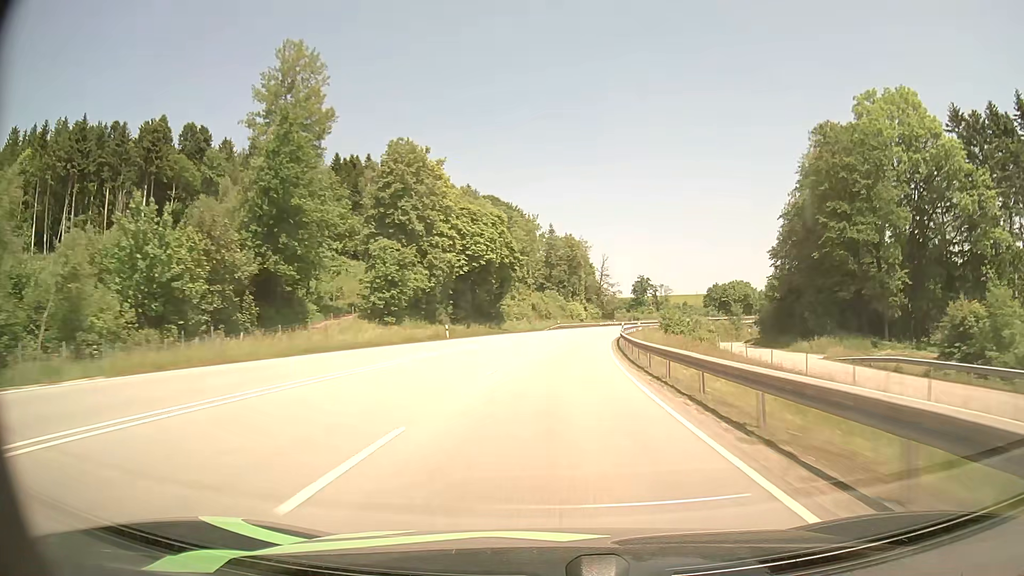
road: primary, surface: asphalt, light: Day
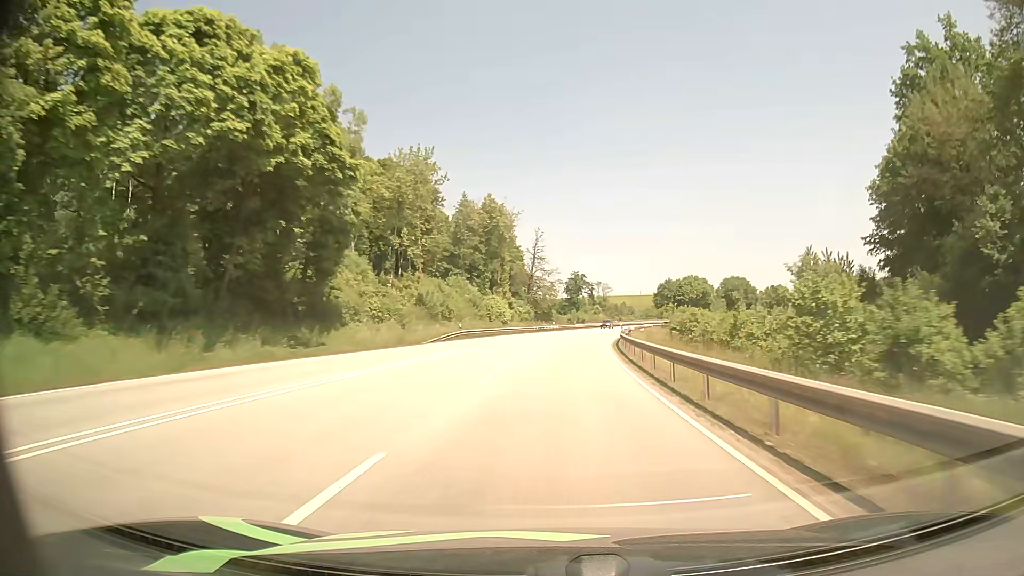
(+2.7, +49.2) m; +6°
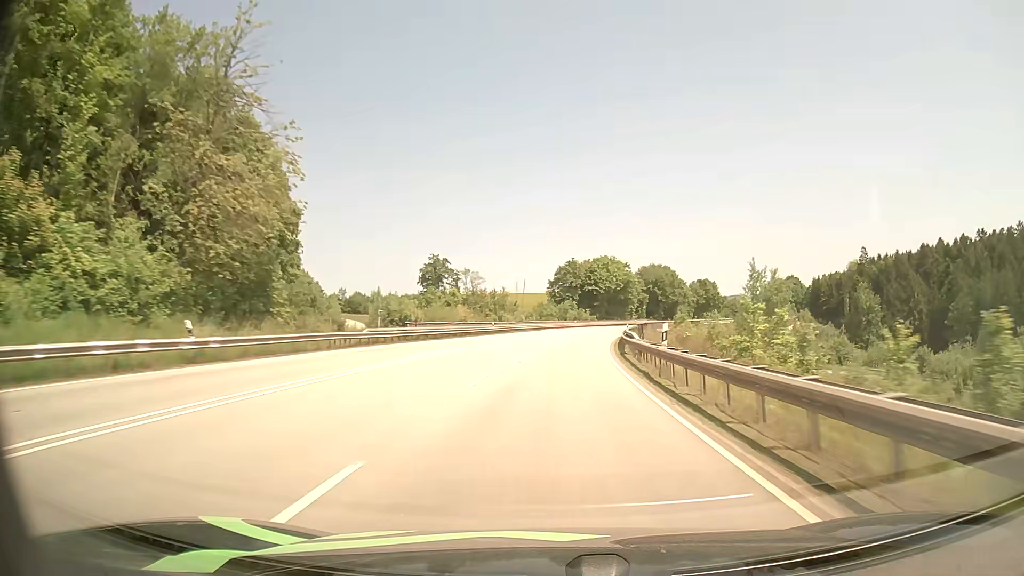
(+8.0, +83.1) m; +11°
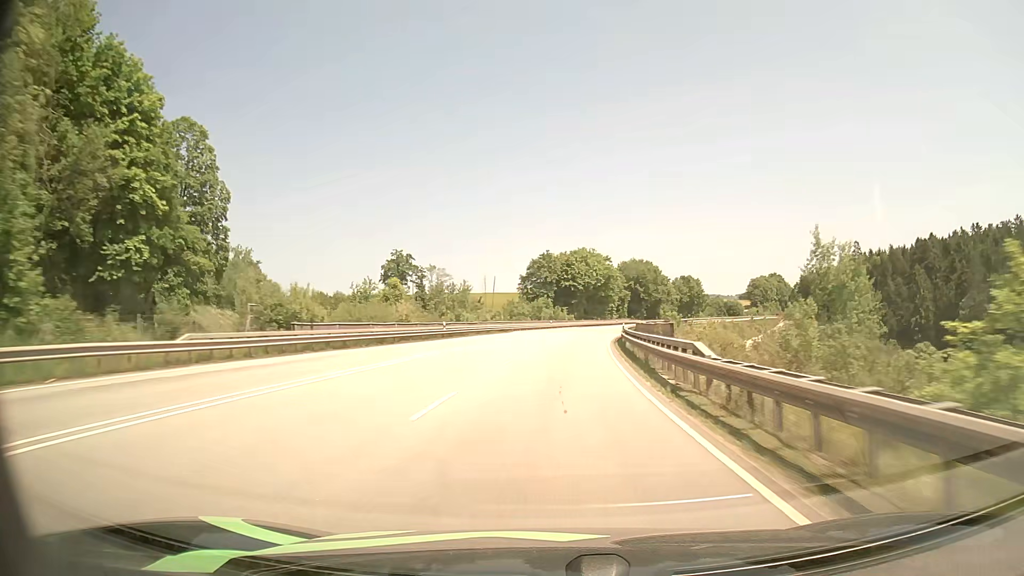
(+0.3, +17.0) m; +2°
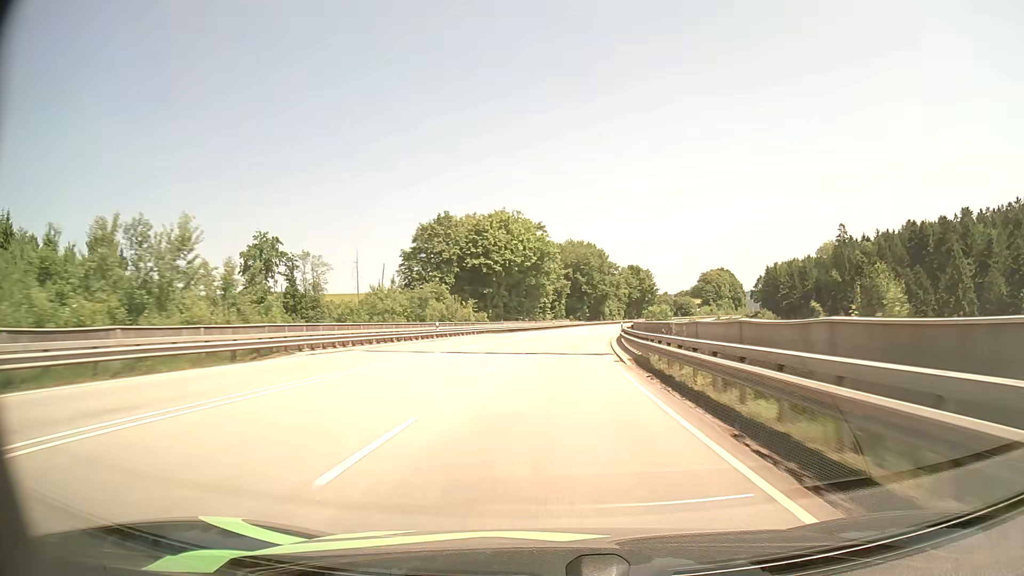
(+2.9, +51.2) m; +7°
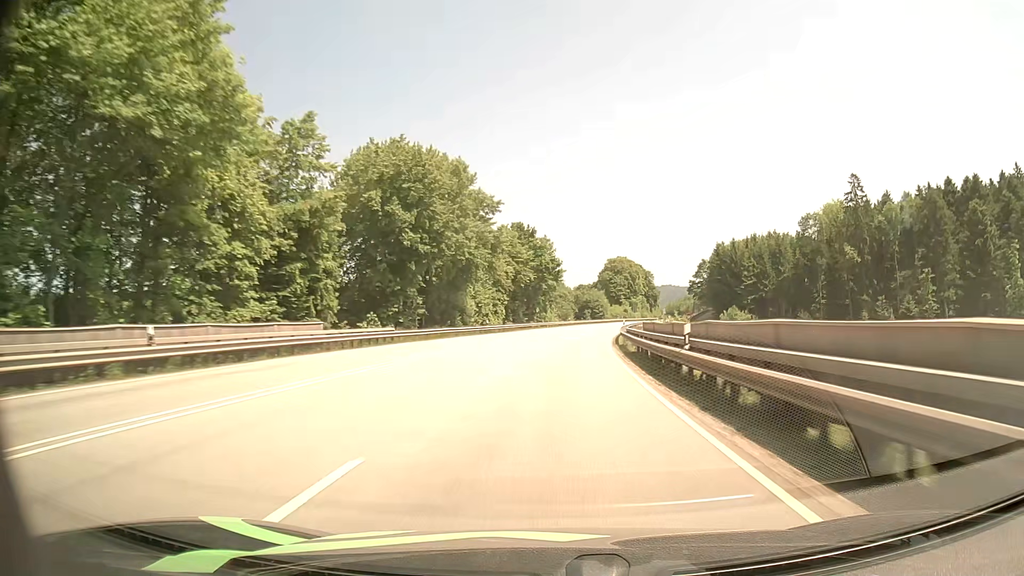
(+8.0, +85.7) m; +11°
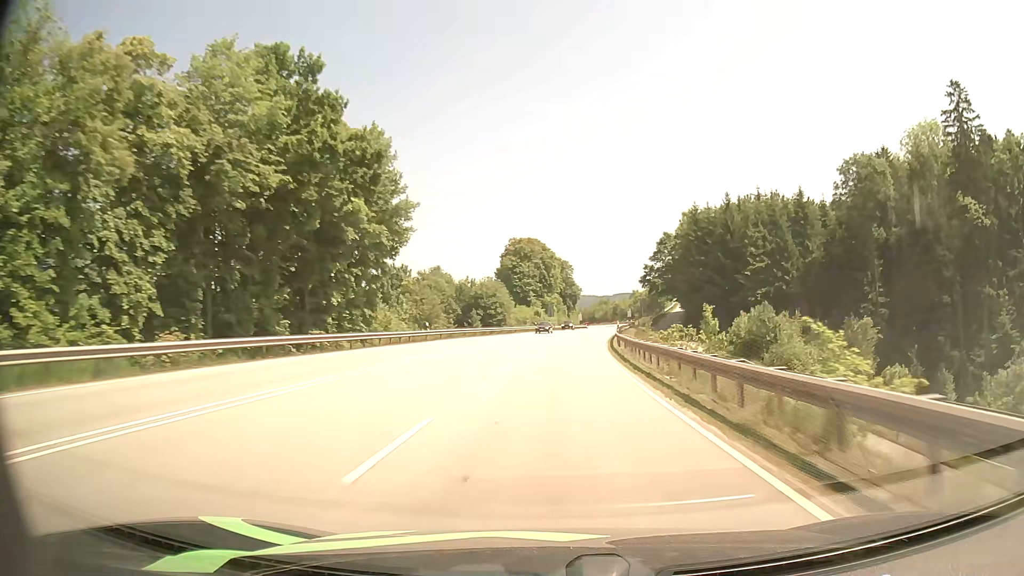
(+5.0, +67.6) m; +9°
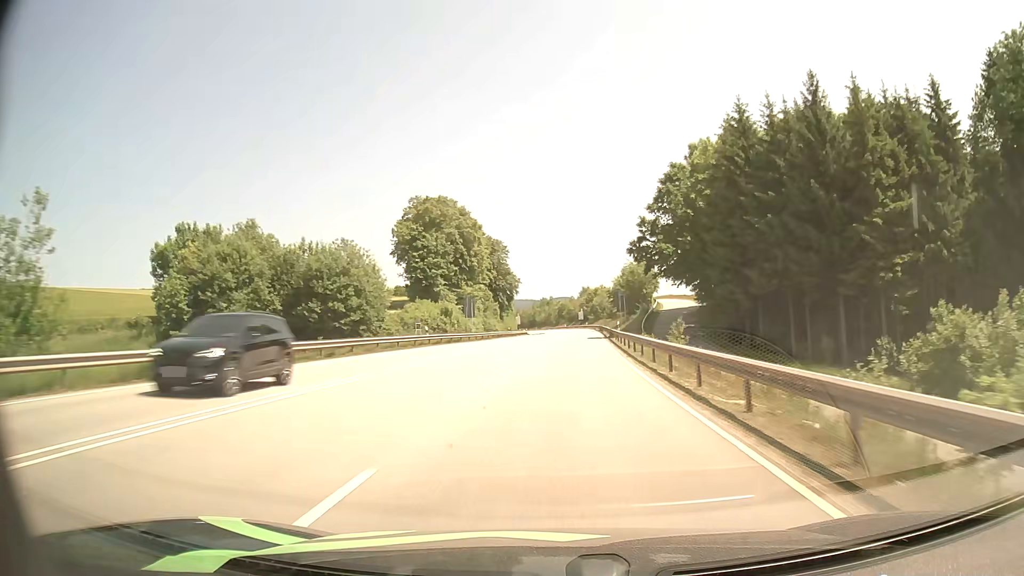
(+2.6, +51.1) m; +5°
(0, +10) (0, +20) (+1, +30) (+1, +40) (+2, +50) (+3, +60) (+3, +70) (+4, +80) (+5, +90) (+5, +100) m
